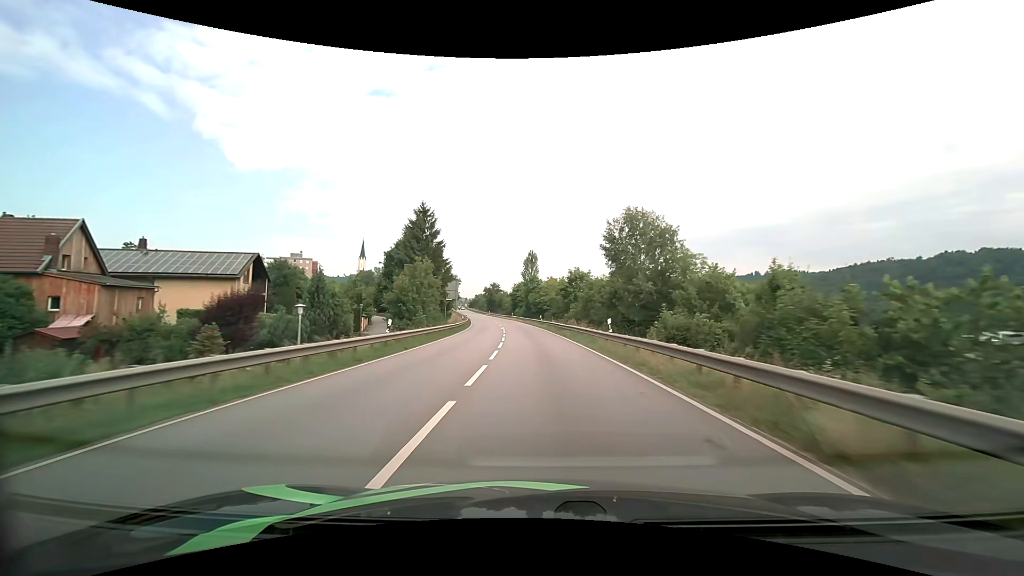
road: primary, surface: asphalt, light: Day
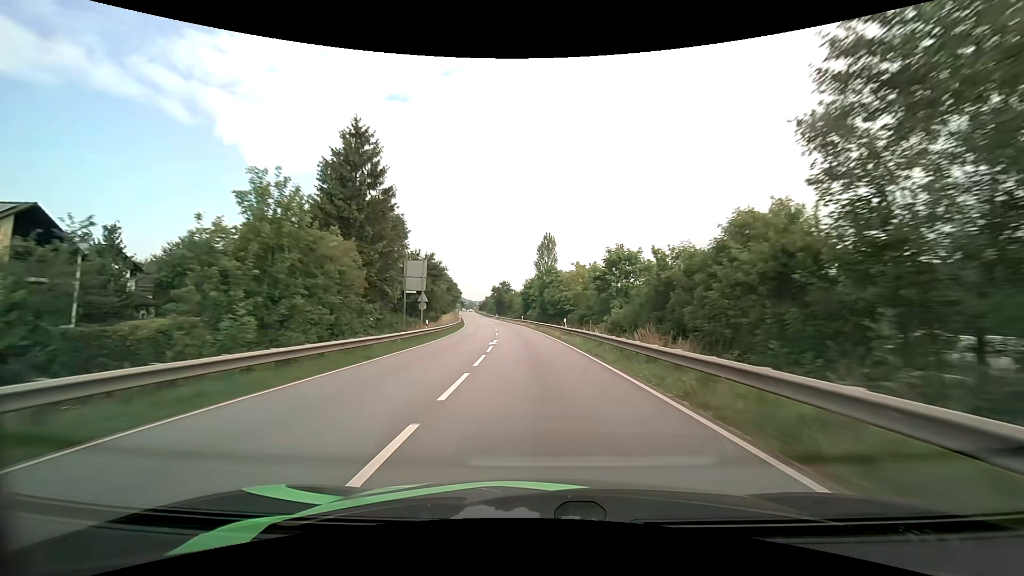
(-0.3, +25.6) m; -2°
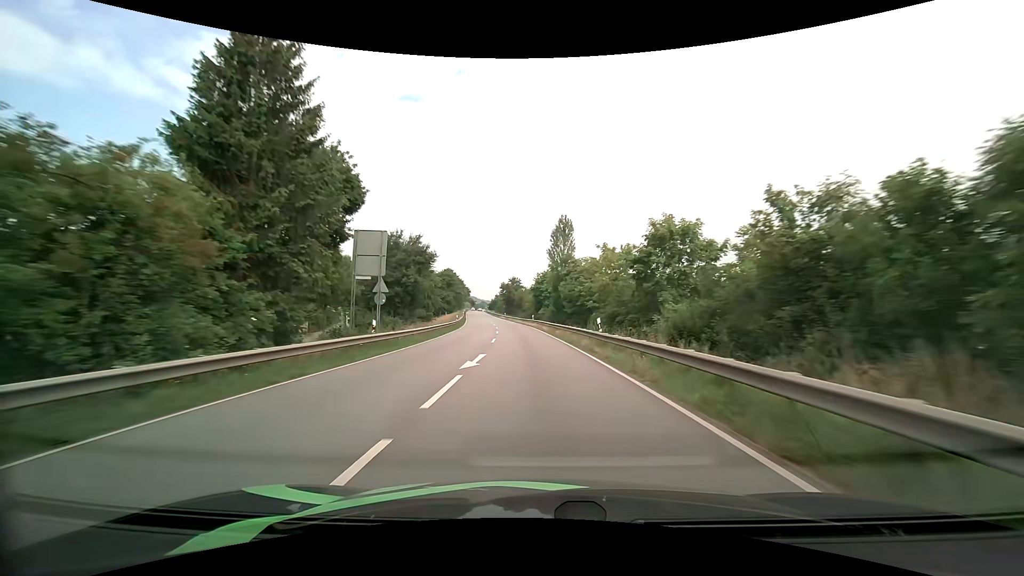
(-0.2, +12.9) m; -1°
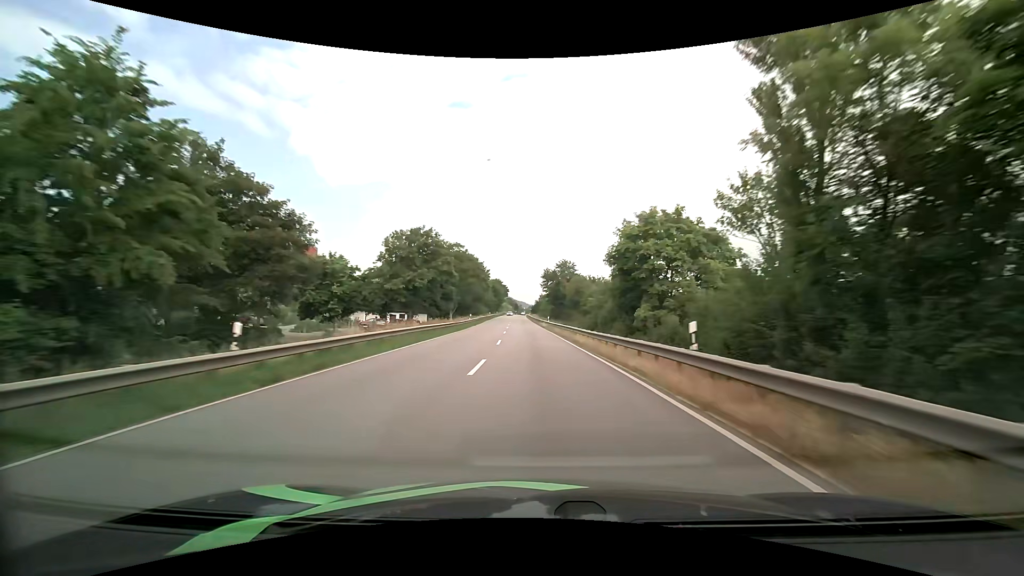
(-2.6, +50.6) m; -6°
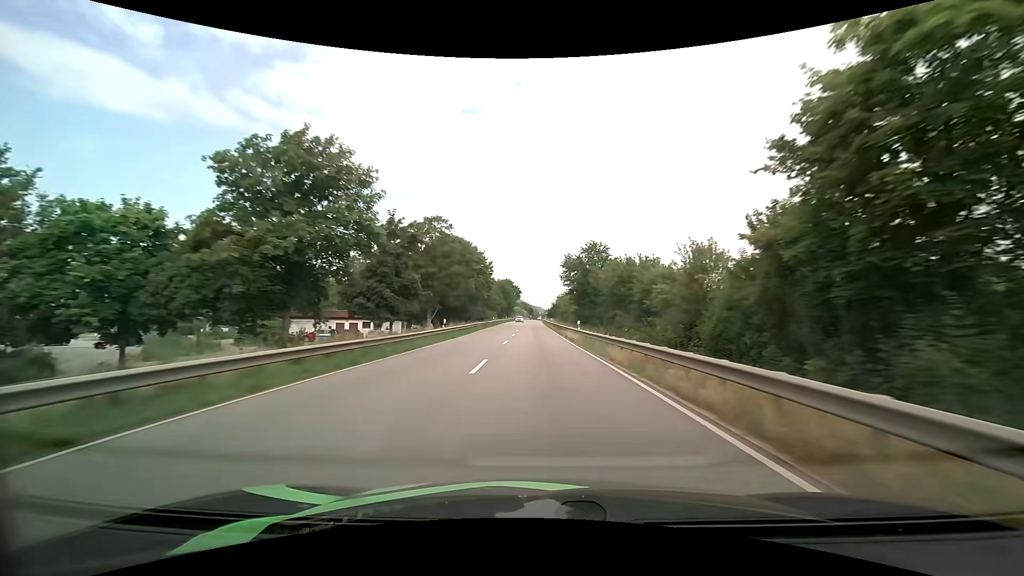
(-0.5, +24.6) m; -2°
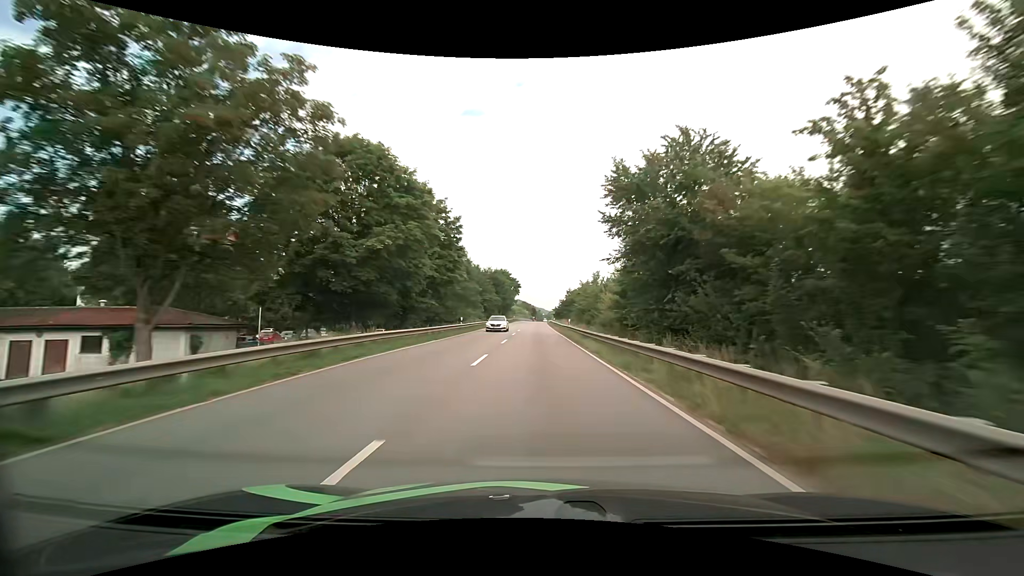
(-0.4, +37.3) m; -1°
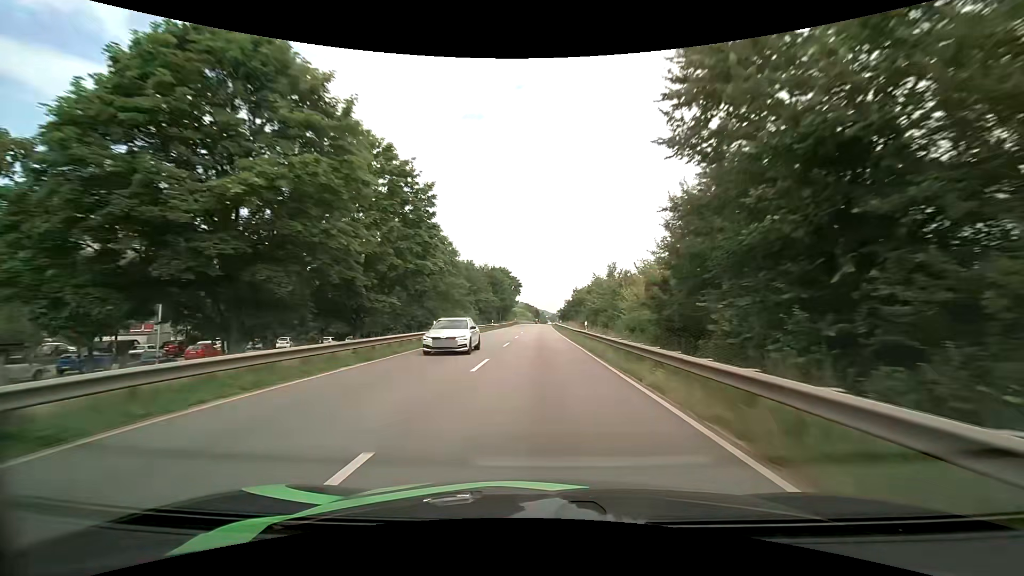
(0.0, +12.4) m; 0°
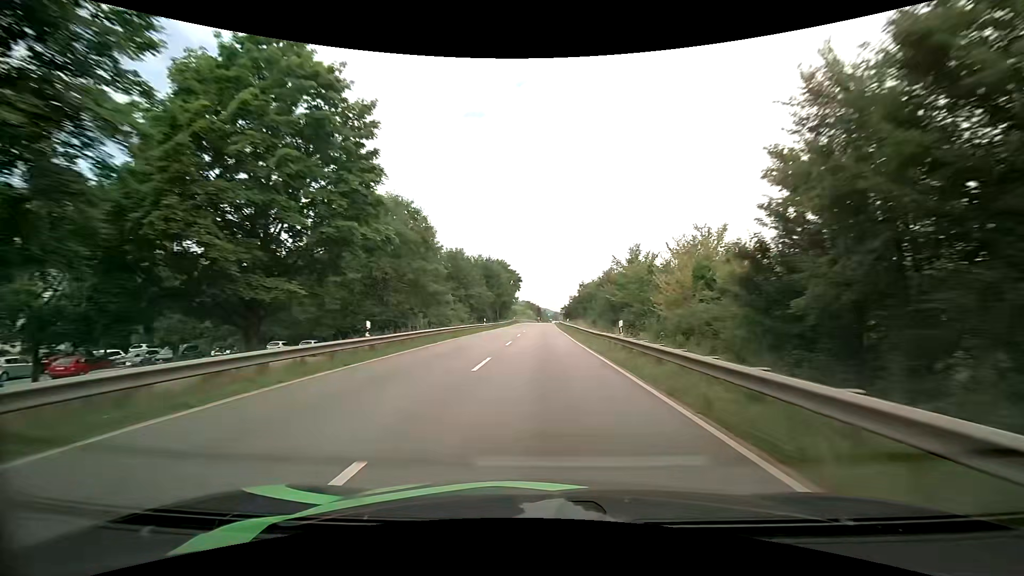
(-0.1, +12.3) m; -1°
(0, +10) (0, +20) (0, +30) (0, +40) (0, +50) (0, +60) (0, +70) (+1, +80) (+1, +90) (+1, +100) m
